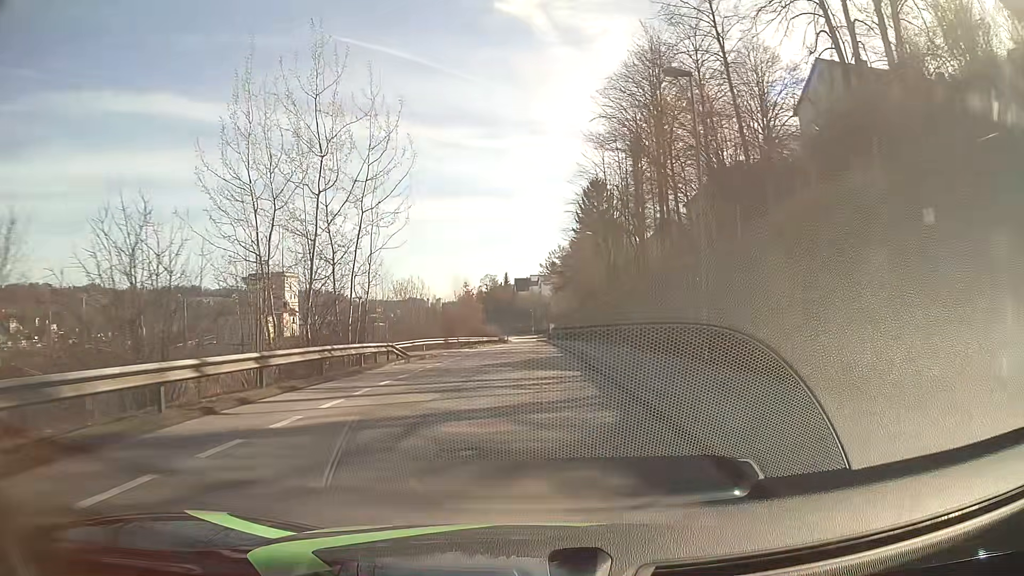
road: residential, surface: asphalt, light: Day
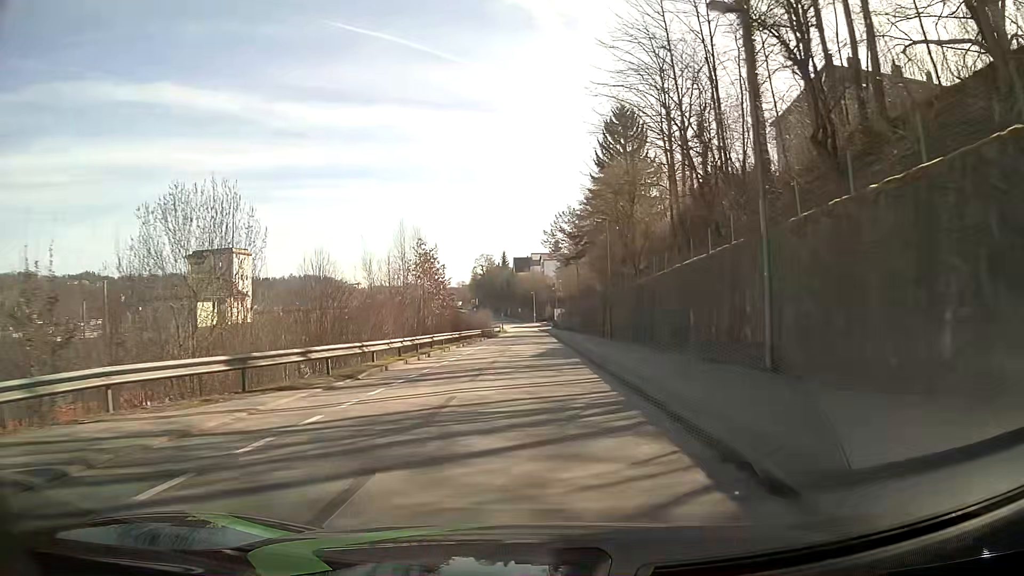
(0.0, +34.0) m; 0°
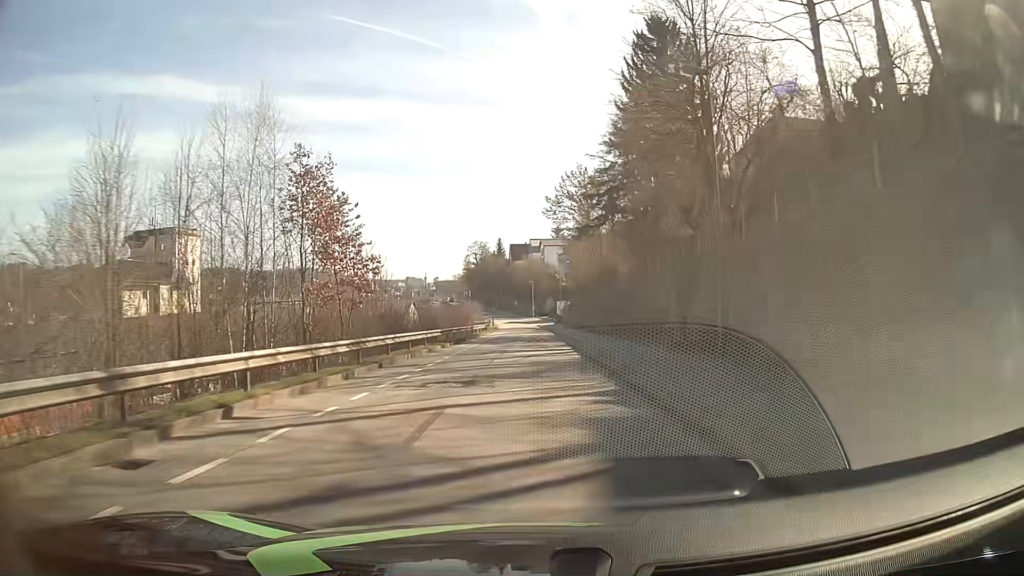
(+0.2, +26.0) m; +1°
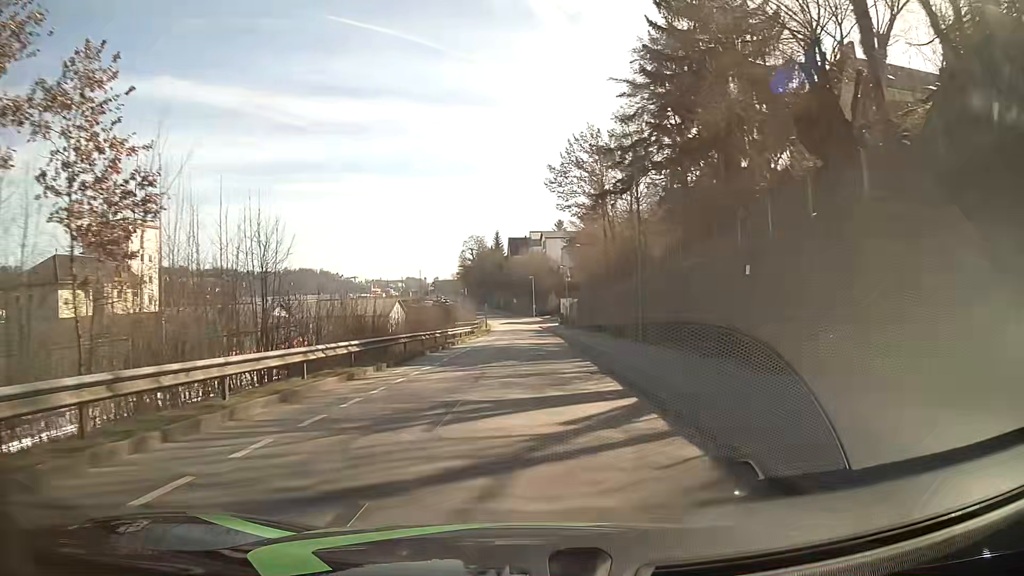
(0.0, +17.0) m; 0°
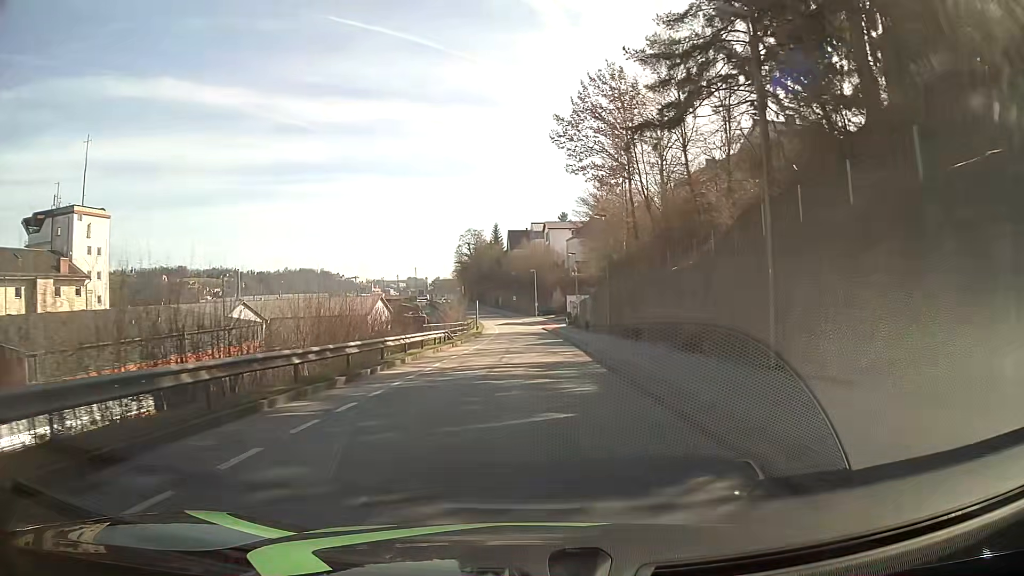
(0.0, +16.8) m; 0°
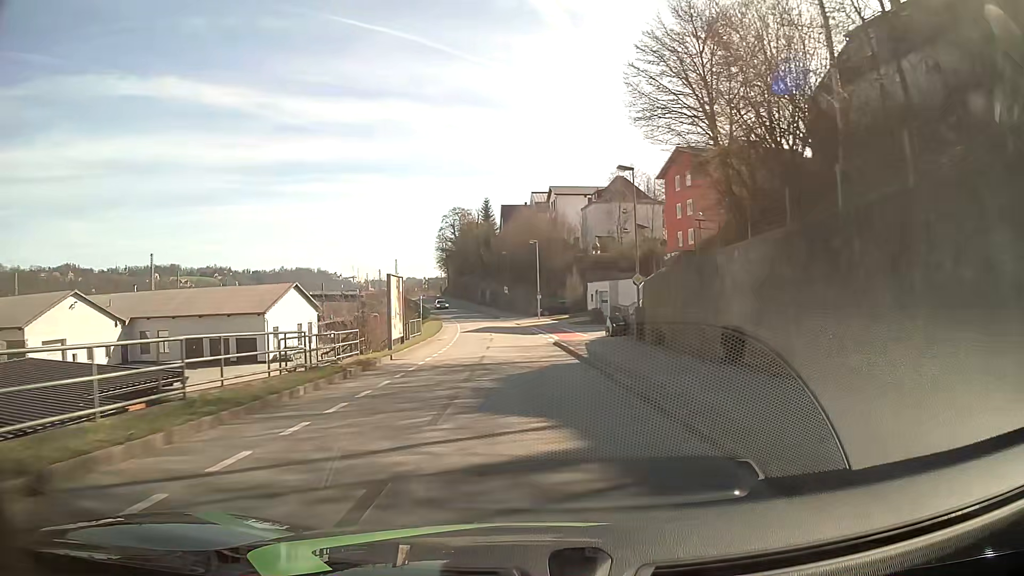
(-0.1, +42.7) m; 0°
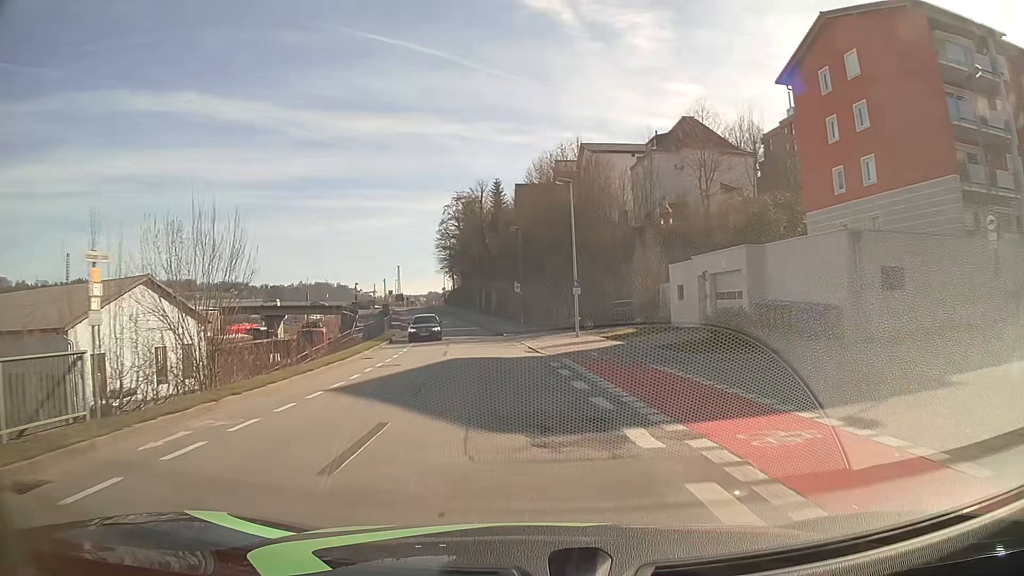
(-0.4, +33.9) m; -2°
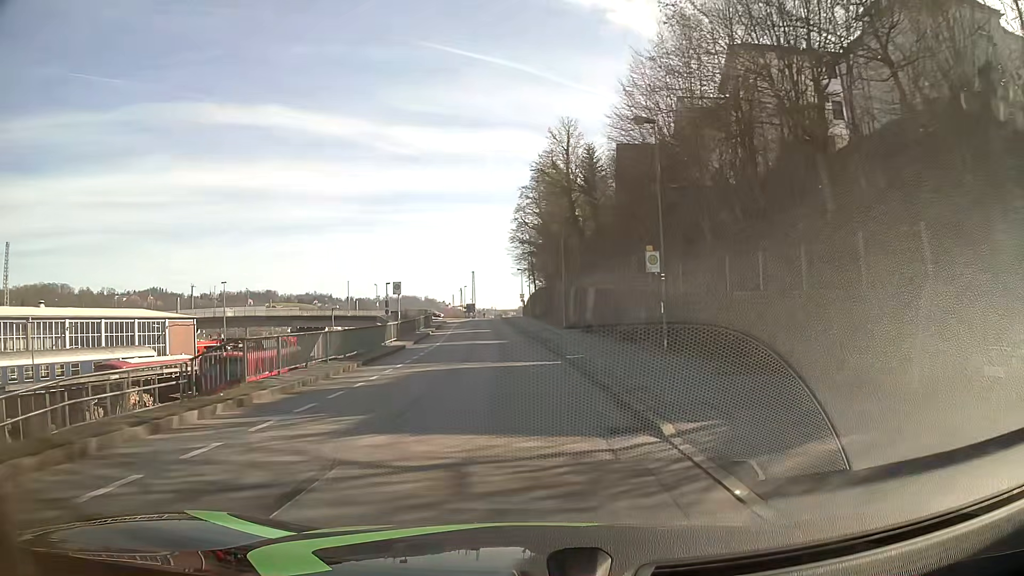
(-2.3, +32.7) m; -8°
(0, +10) (-1, +20) (-1, +30) (-2, +40) (-3, +50) (-3, +60) (-4, +70) (-5, +80) (-6, +90) (-7, +100) m
